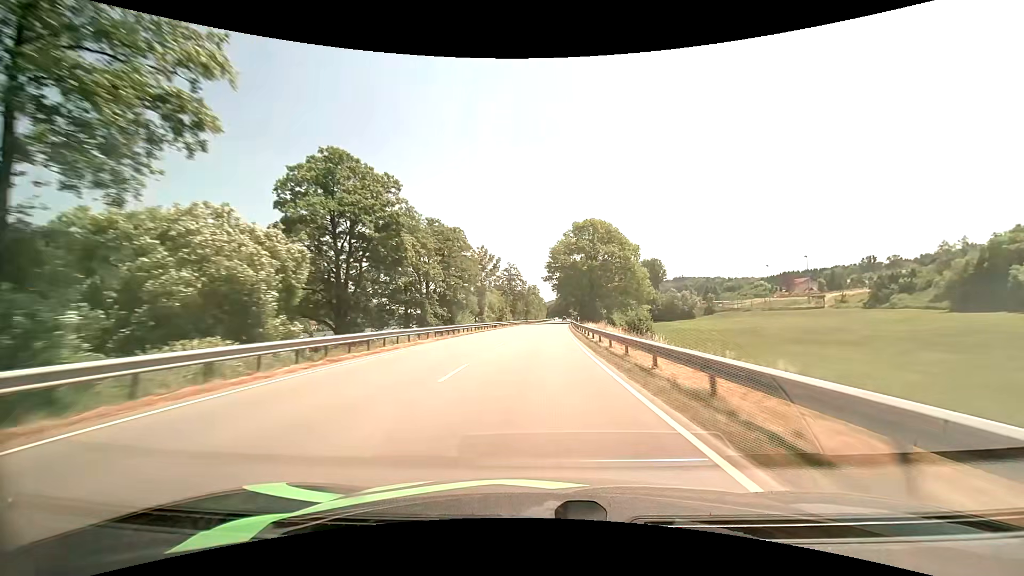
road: primary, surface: asphalt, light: Day
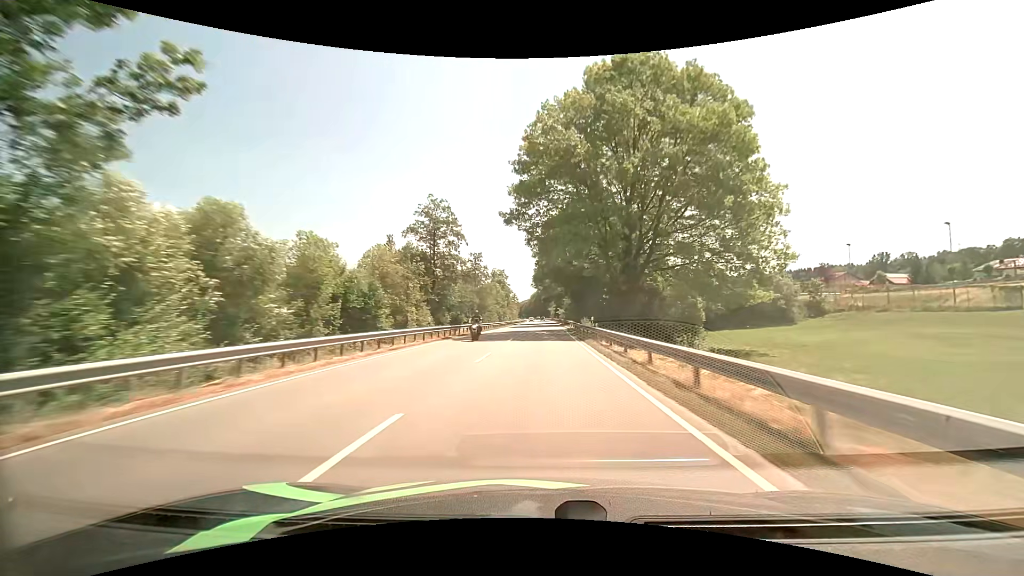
(+1.8, +67.0) m; +3°
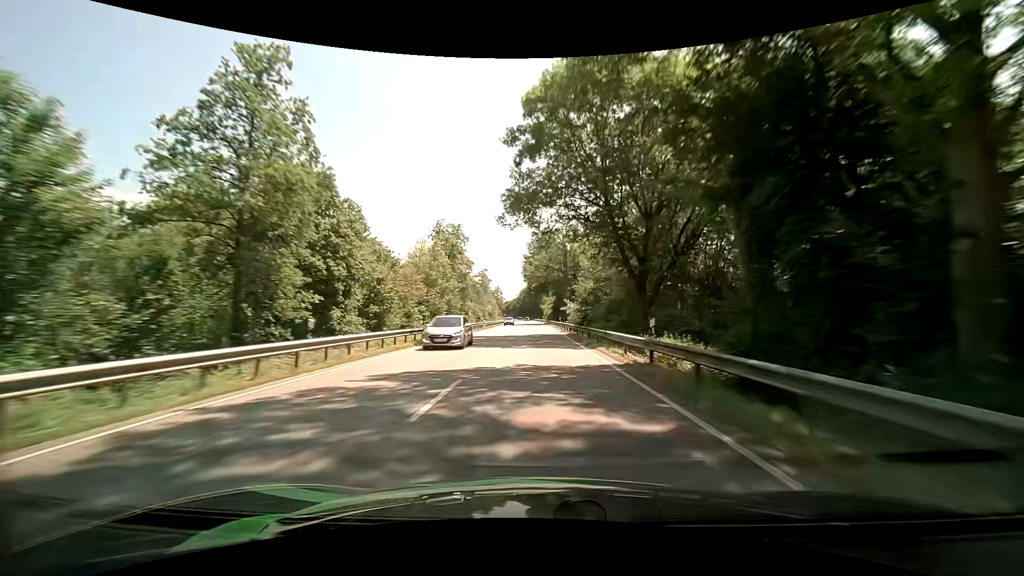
(+0.6, +67.6) m; +1°
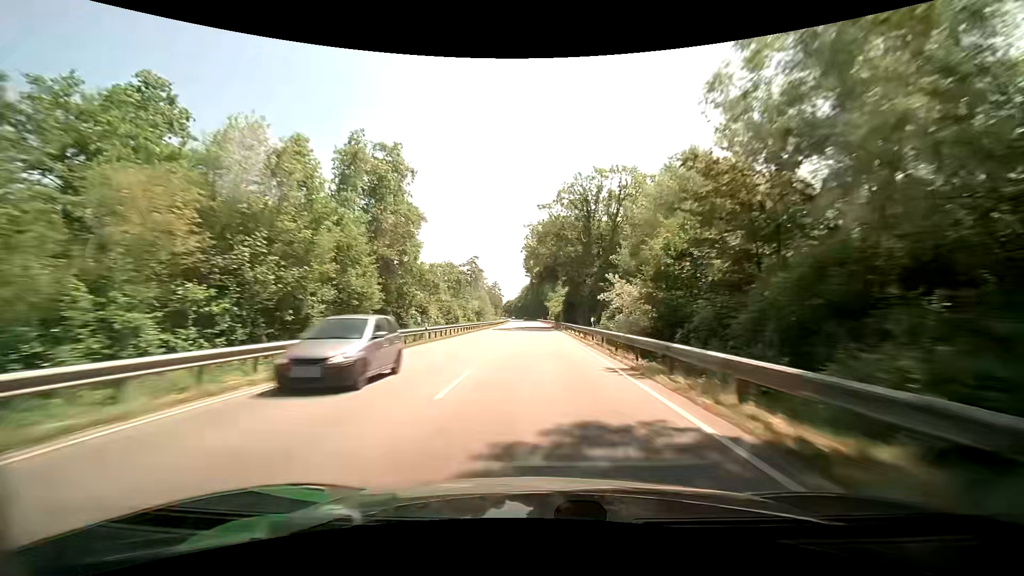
(0.0, +34.2) m; 0°
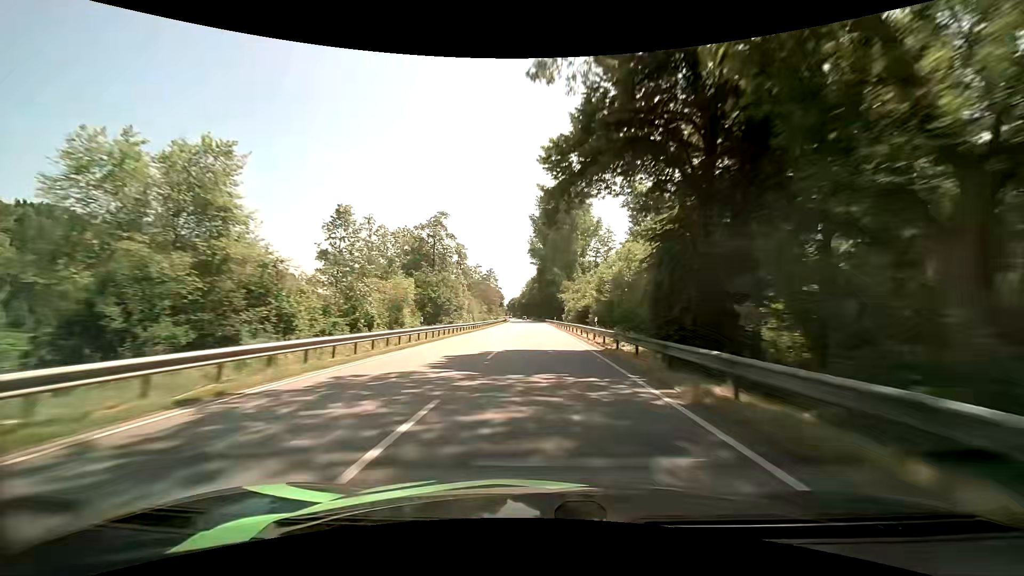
(-0.3, +51.9) m; -1°
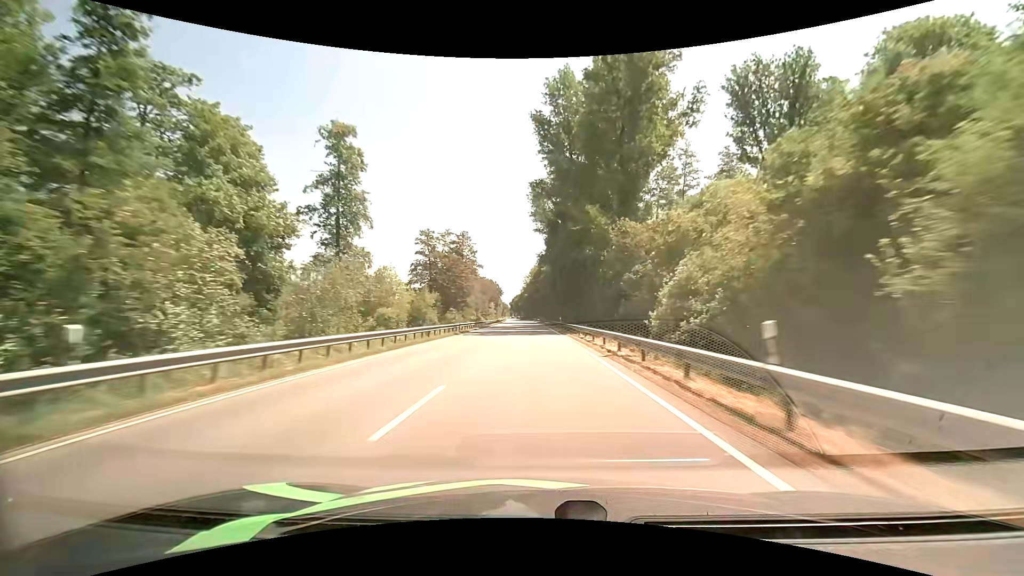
(-0.2, +70.2) m; -1°
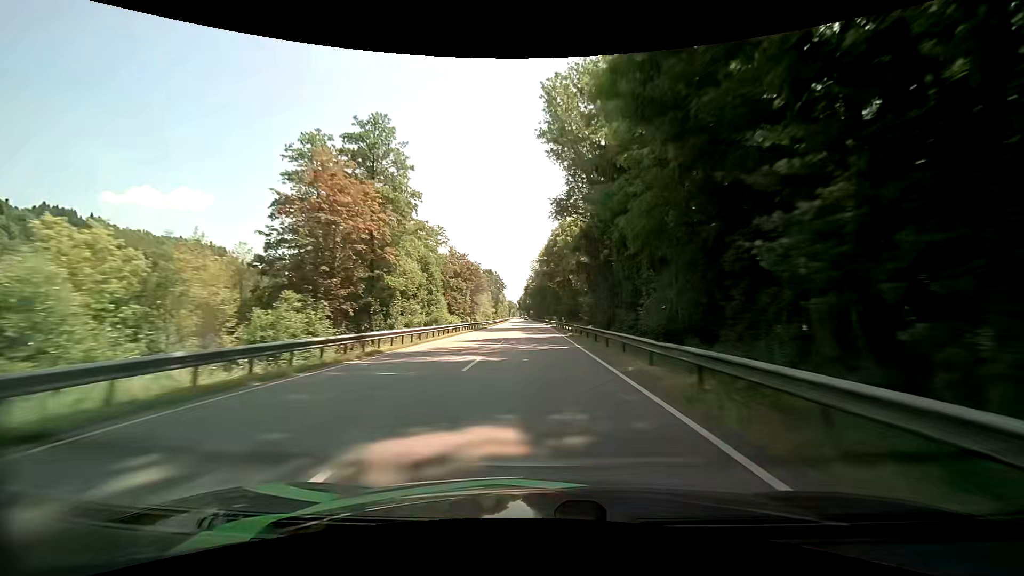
(-0.5, +52.9) m; -1°
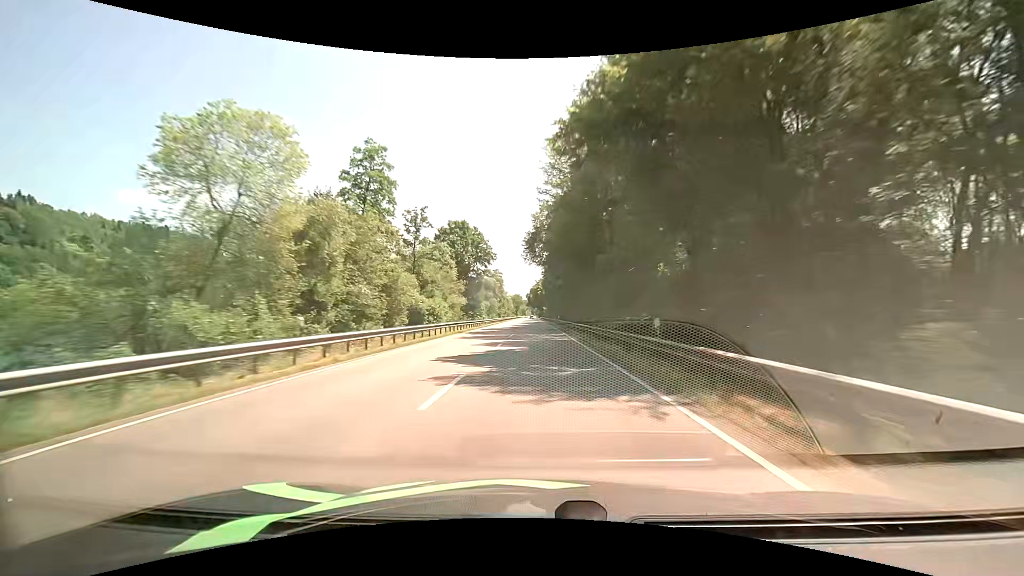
(-1.0, +88.5) m; -1°
(0, +10) (0, +20) (0, +30) (0, +40) (0, +50) (0, +60) (-1, +70) (-1, +80) (-1, +90) (-1, +100) m
